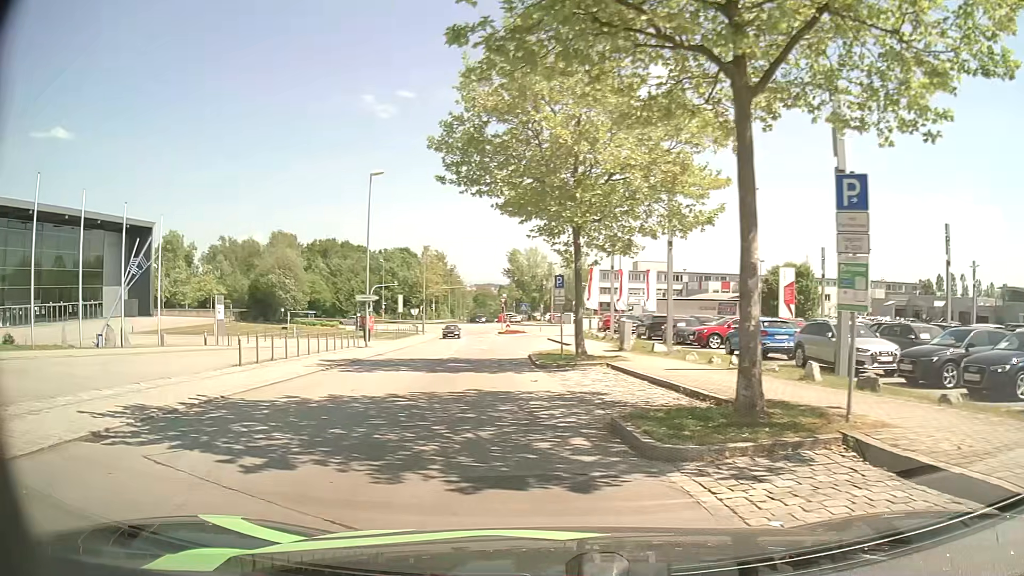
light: Day
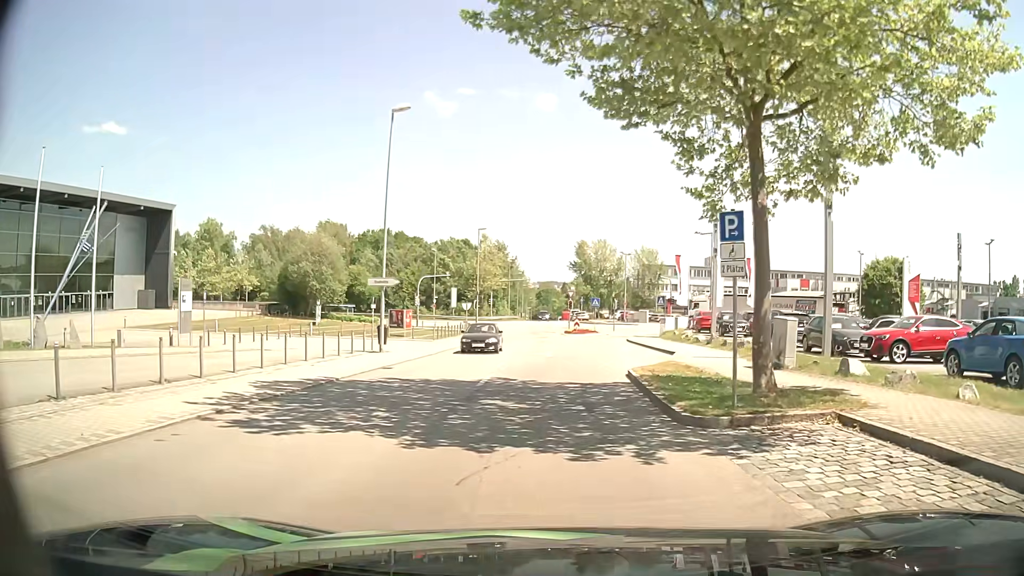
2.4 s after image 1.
(-0.8, +12.0) m; -3°
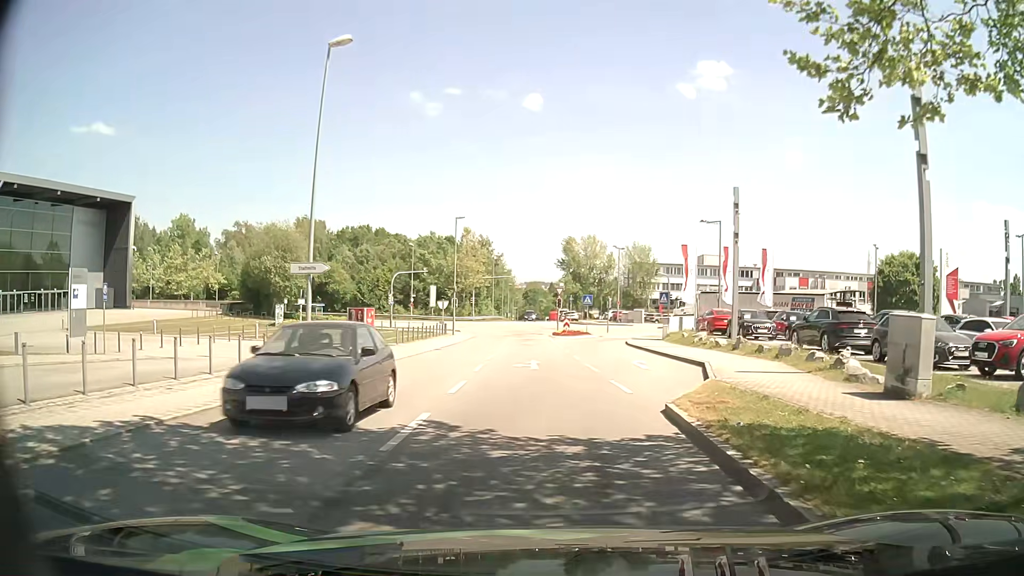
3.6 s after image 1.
(0.0, +7.4) m; 0°
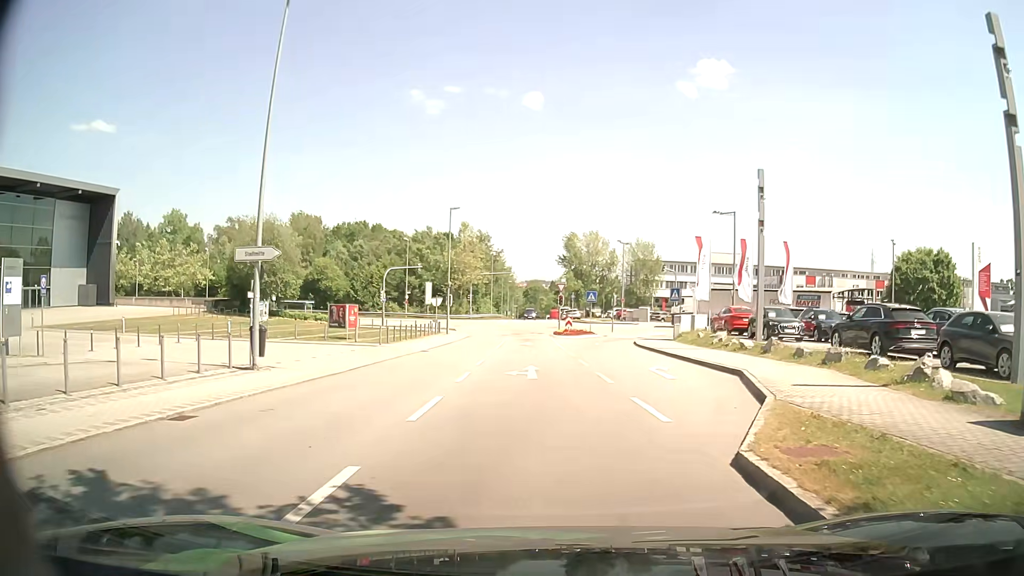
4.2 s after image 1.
(0.0, +4.0) m; +1°
(0, +10) (0, +20) (-1, +30) (-1, +40) (-1, +50) (-2, +60) (-5, +70) (-11, +77) (-19, +83) (-29, +87) m
